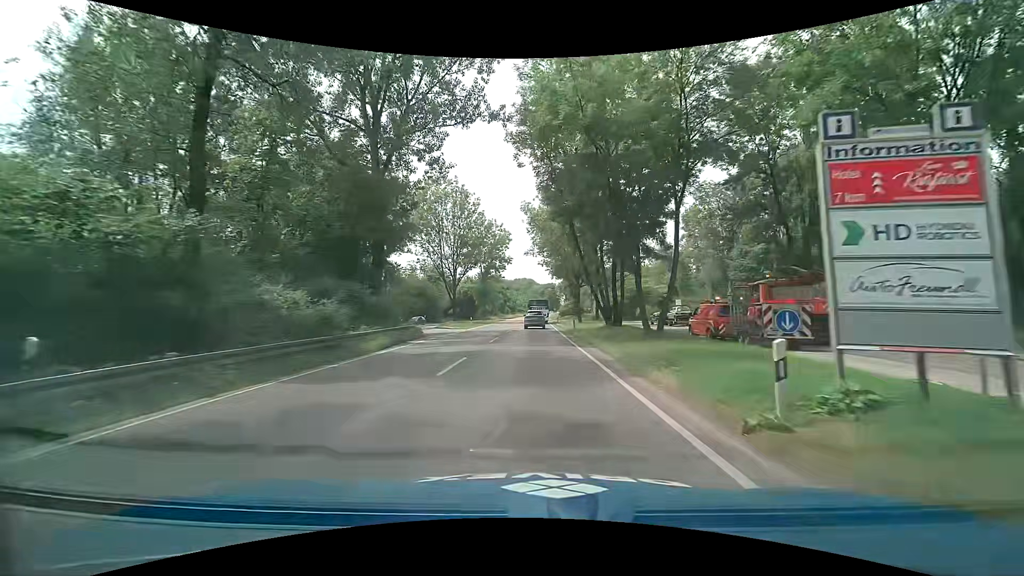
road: primary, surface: asphalt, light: Day
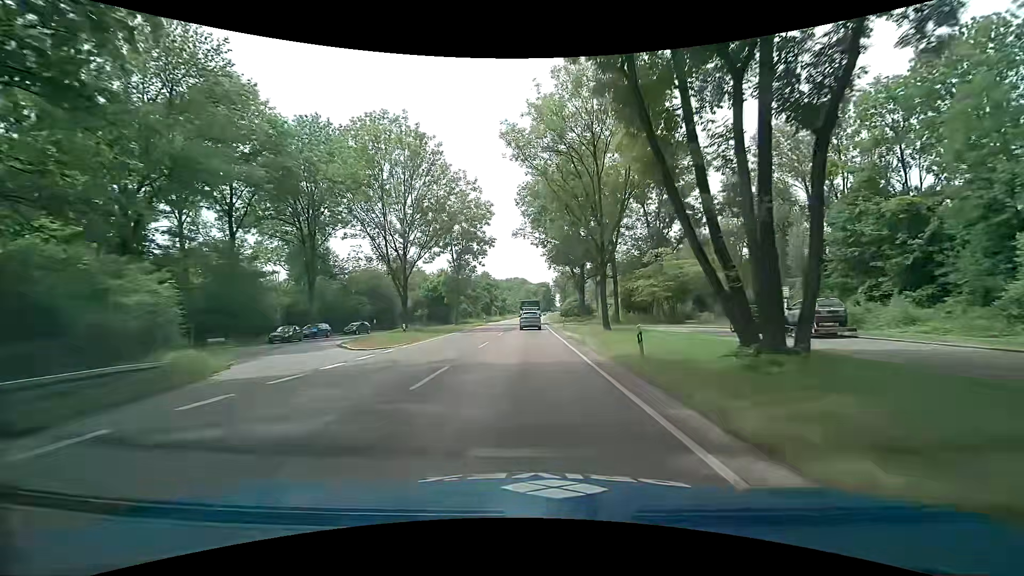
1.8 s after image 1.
(+0.2, +25.9) m; +1°
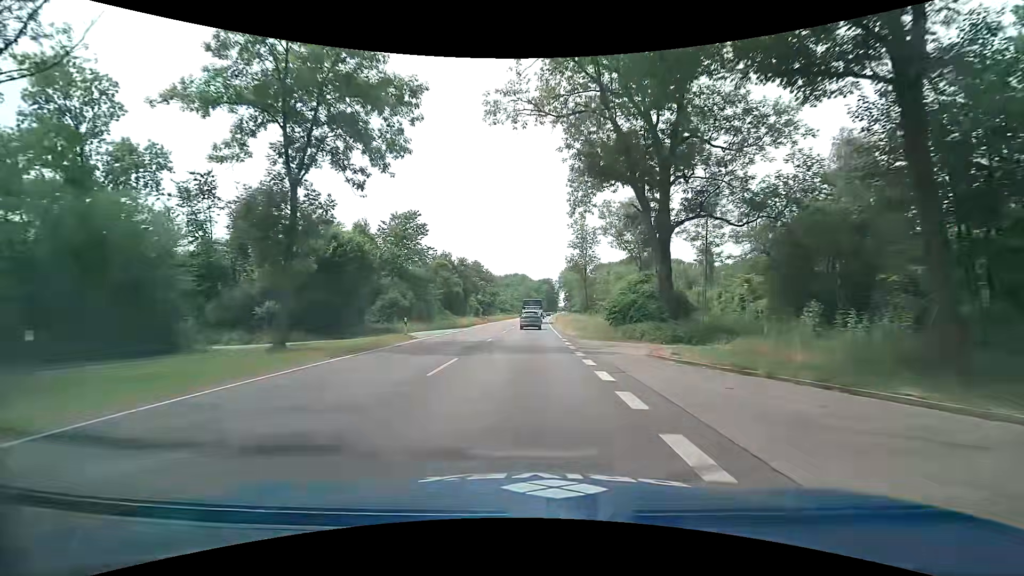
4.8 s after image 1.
(-0.3, +46.3) m; 0°
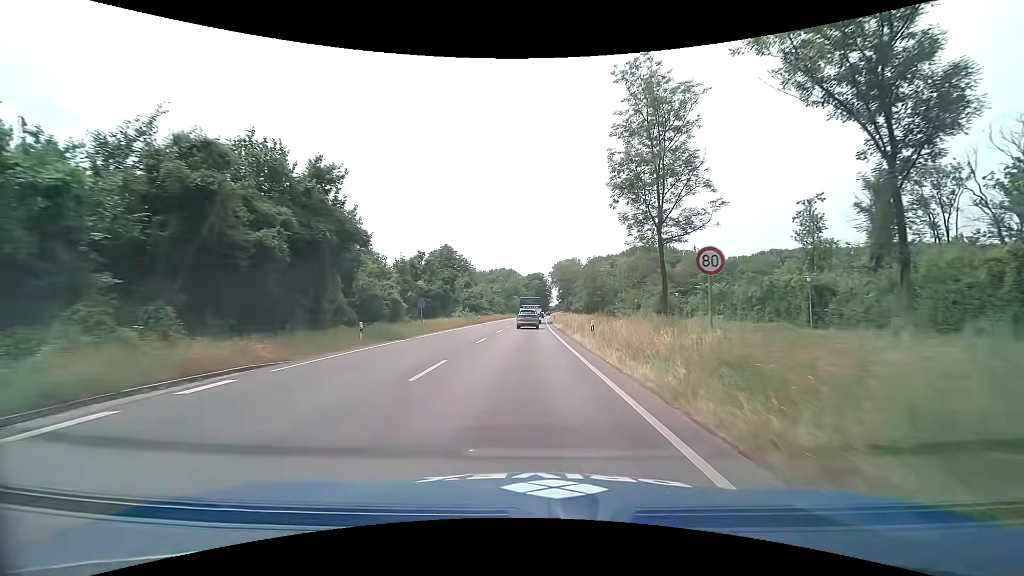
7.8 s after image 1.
(-0.3, +49.3) m; +1°
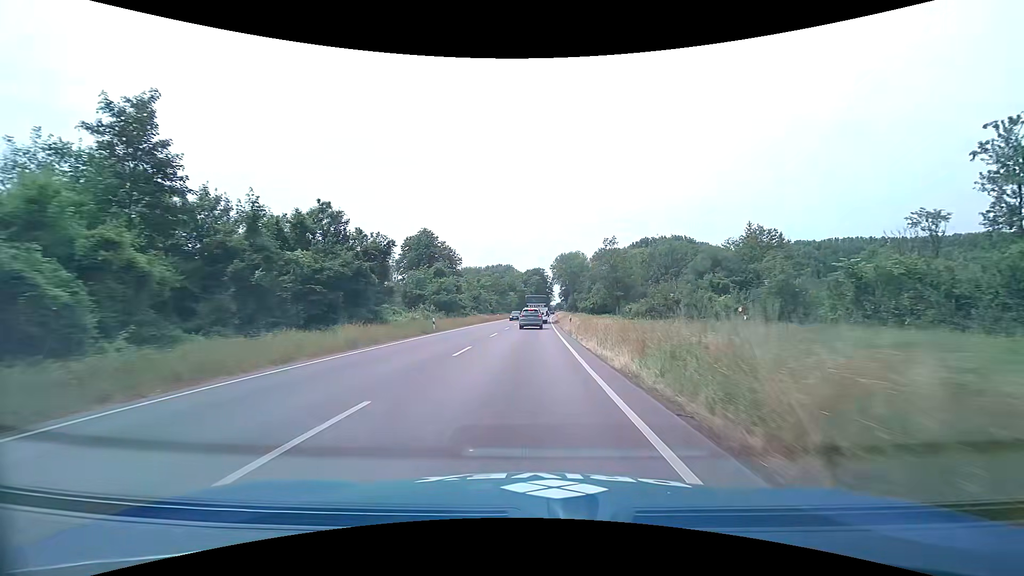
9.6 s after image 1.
(0.0, +30.1) m; 0°
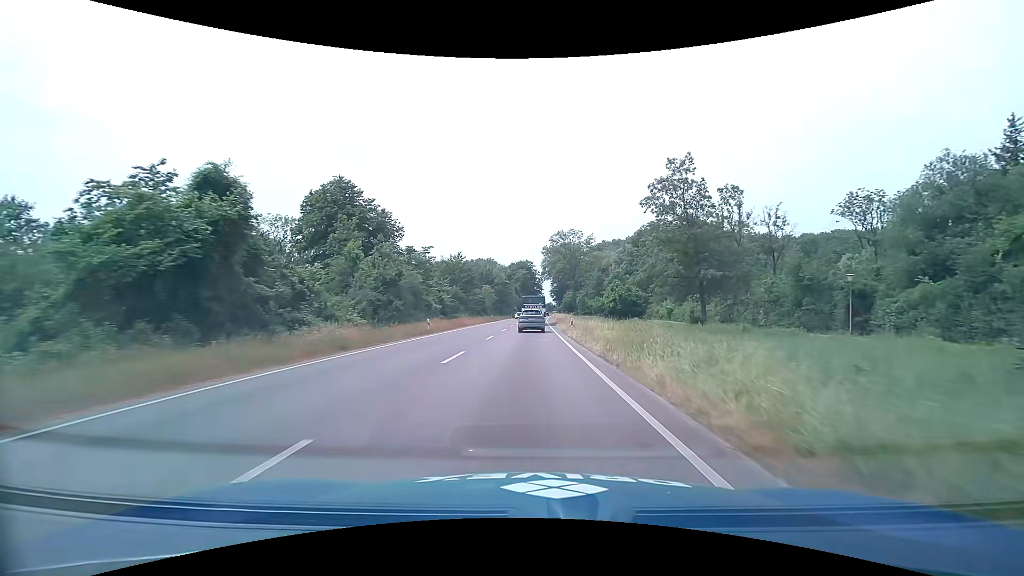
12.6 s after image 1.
(+0.1, +50.1) m; +1°
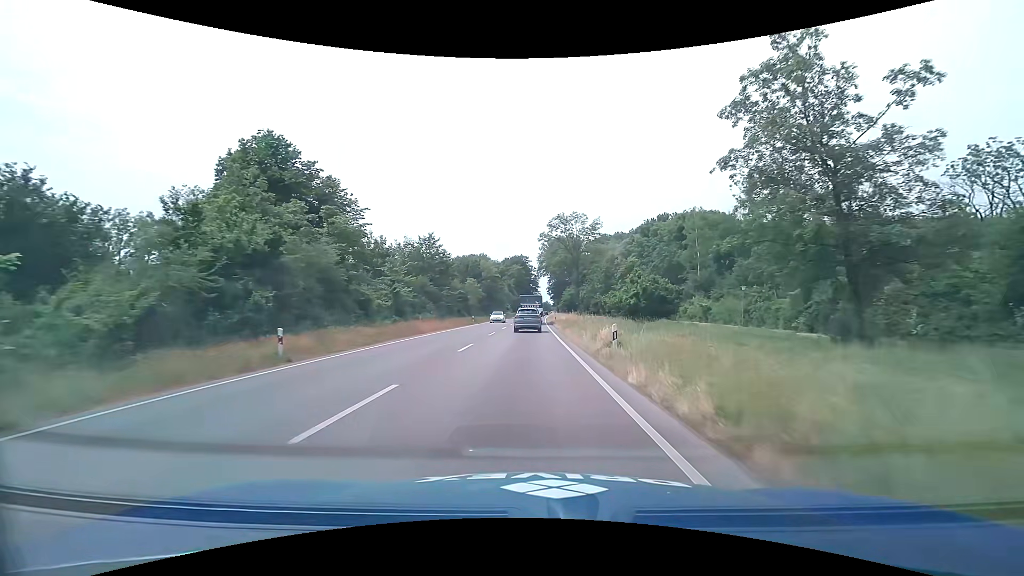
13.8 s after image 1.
(+0.1, +20.0) m; 0°
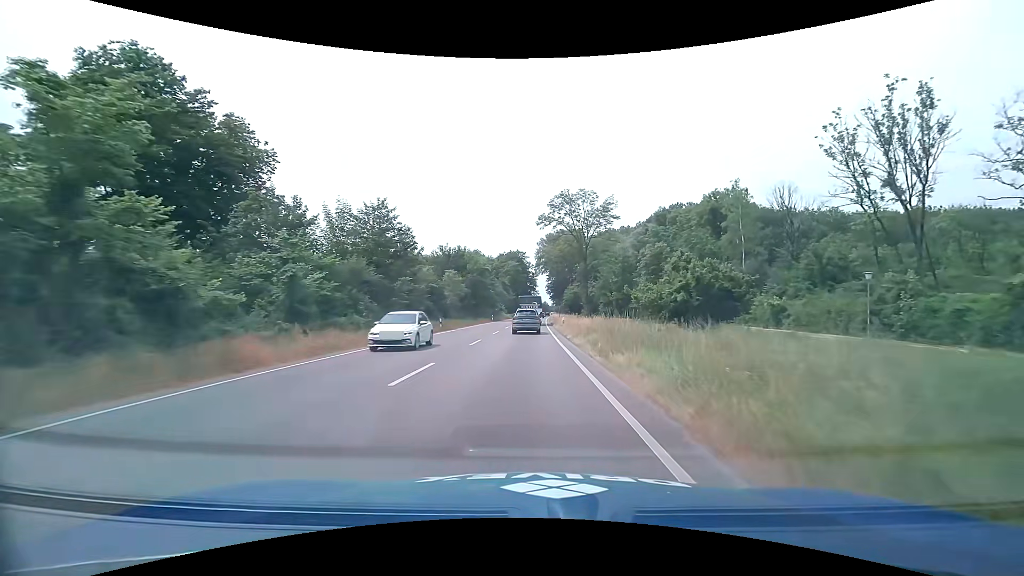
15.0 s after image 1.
(0.0, +20.0) m; 0°
(0, +10) (0, +20) (0, +30) (0, +40) (0, +50) (0, +60) (0, +70) (0, +80) (+1, +90) (+1, +100) m
